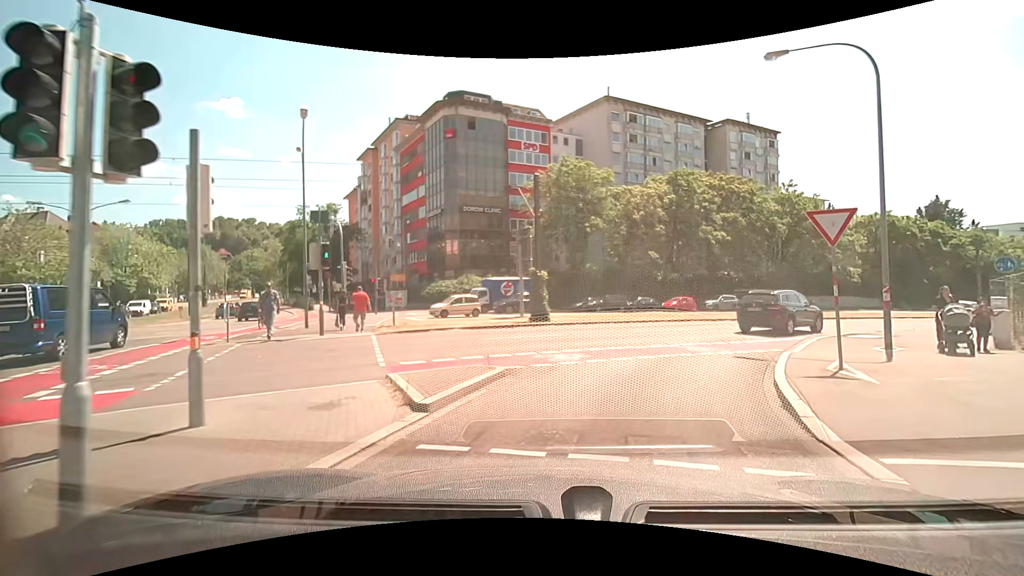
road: primary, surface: asphalt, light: Day
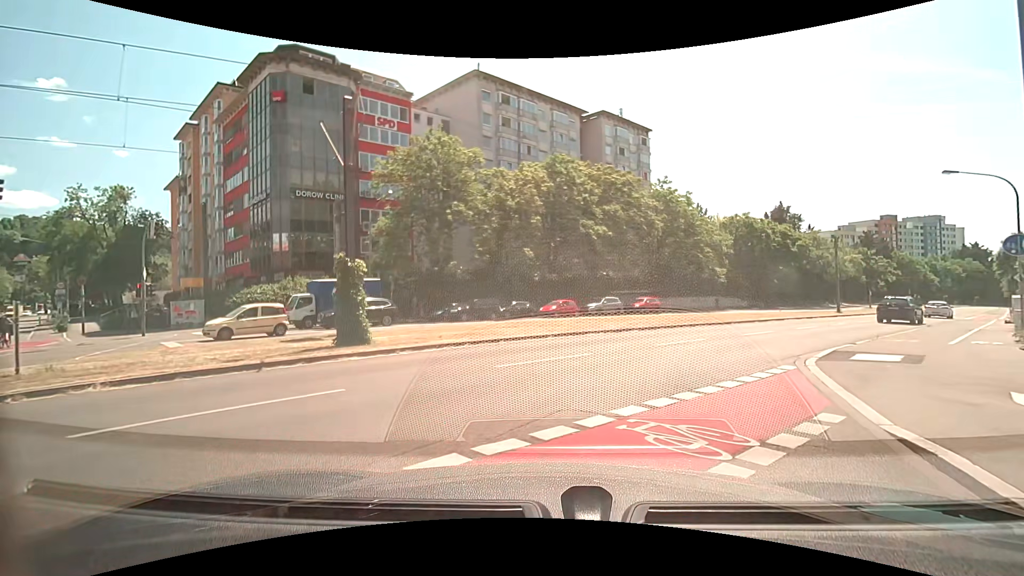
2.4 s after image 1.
(+1.7, +9.3) m; +17°
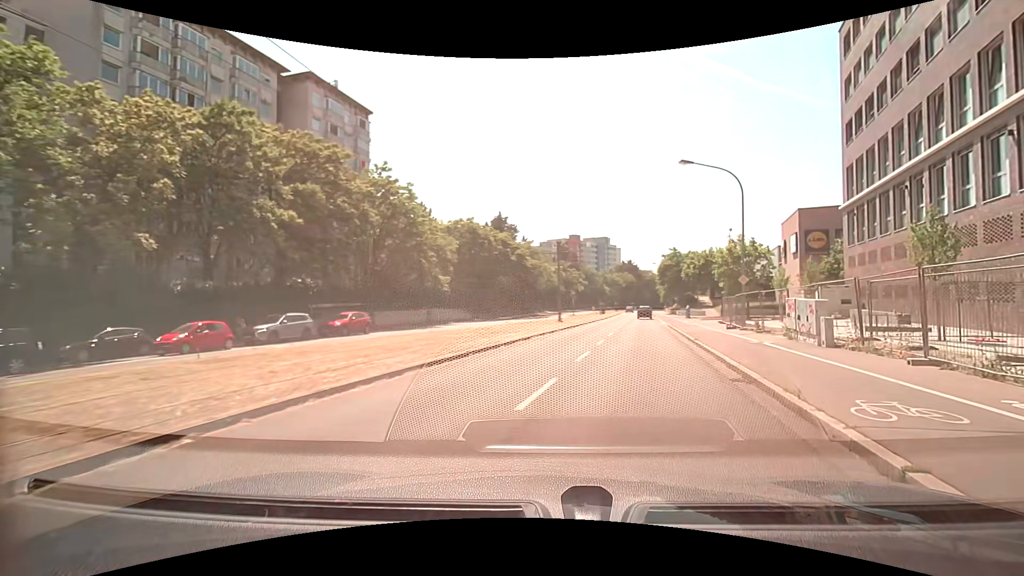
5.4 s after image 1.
(+3.2, +13.2) m; +30°
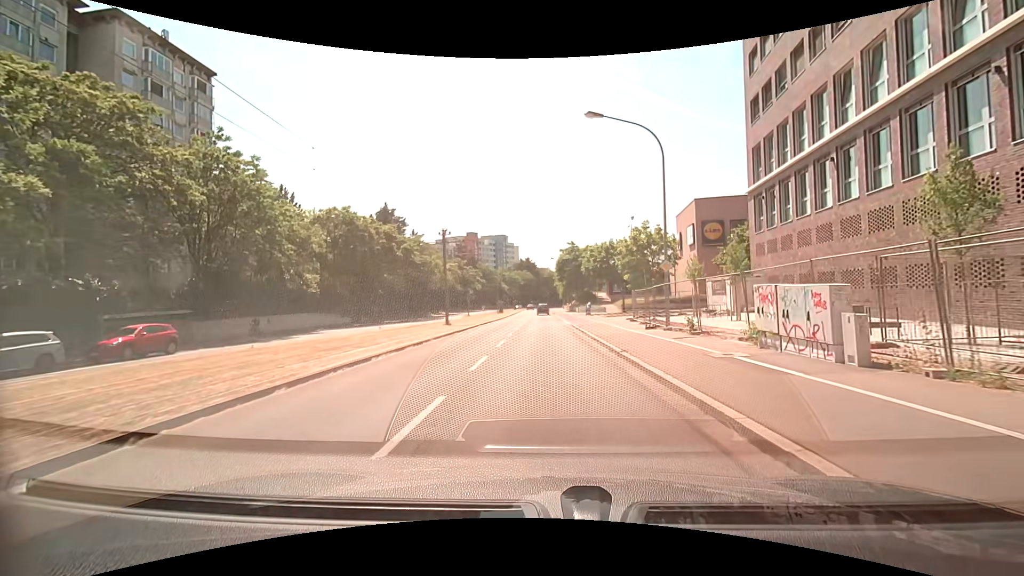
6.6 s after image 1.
(+1.1, +8.0) m; +12°
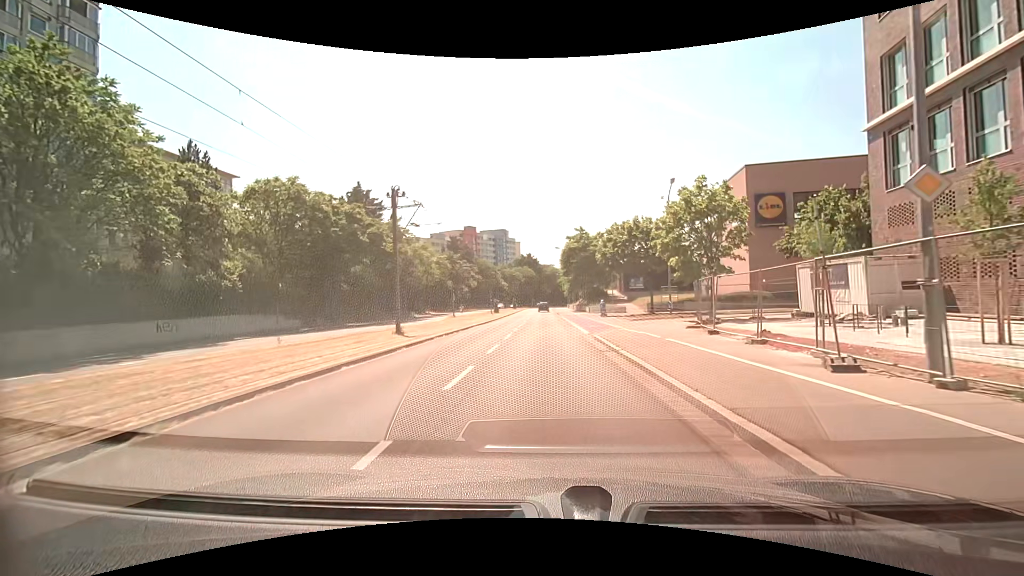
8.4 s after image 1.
(-0.1, +14.8) m; 0°
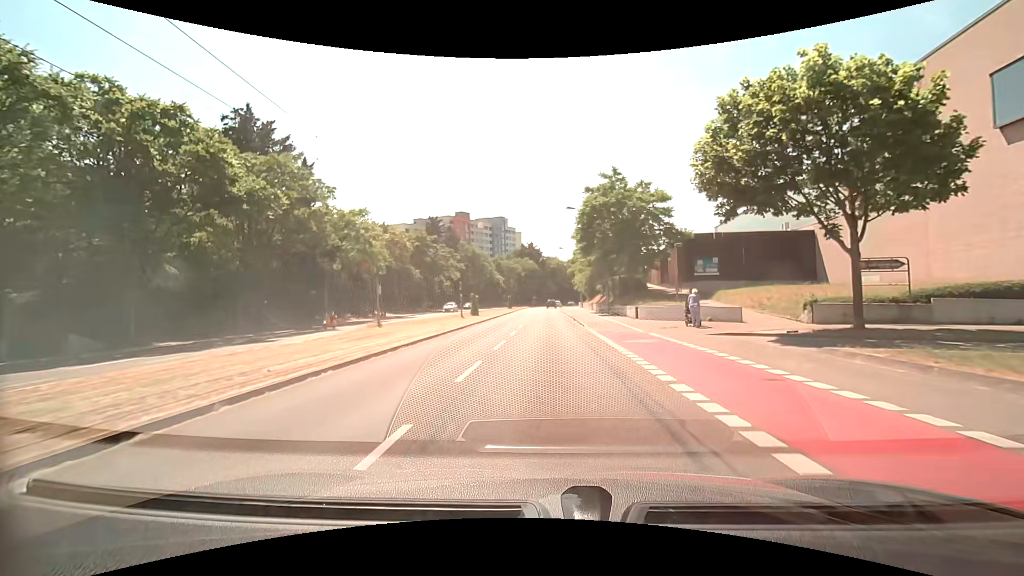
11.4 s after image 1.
(-0.2, +29.7) m; 0°
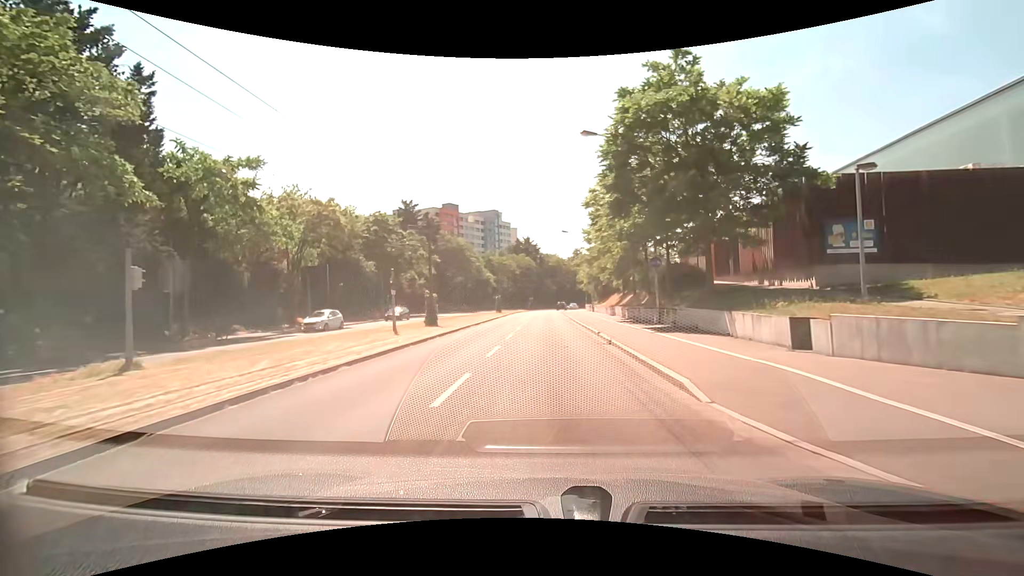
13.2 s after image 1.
(-0.1, +20.2) m; 0°
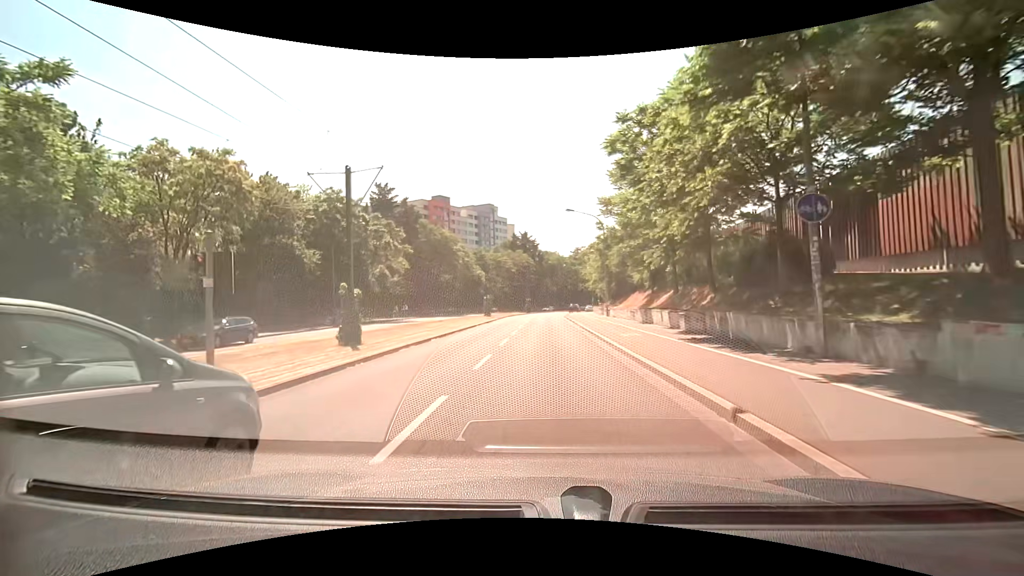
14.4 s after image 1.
(+0.1, +14.3) m; +1°
